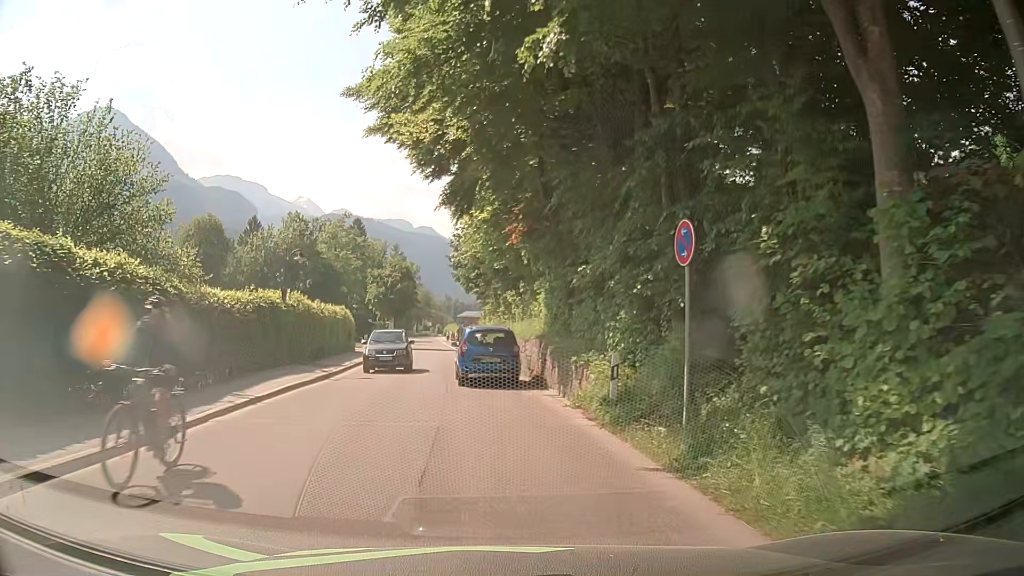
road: tertiary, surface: asphalt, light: Day
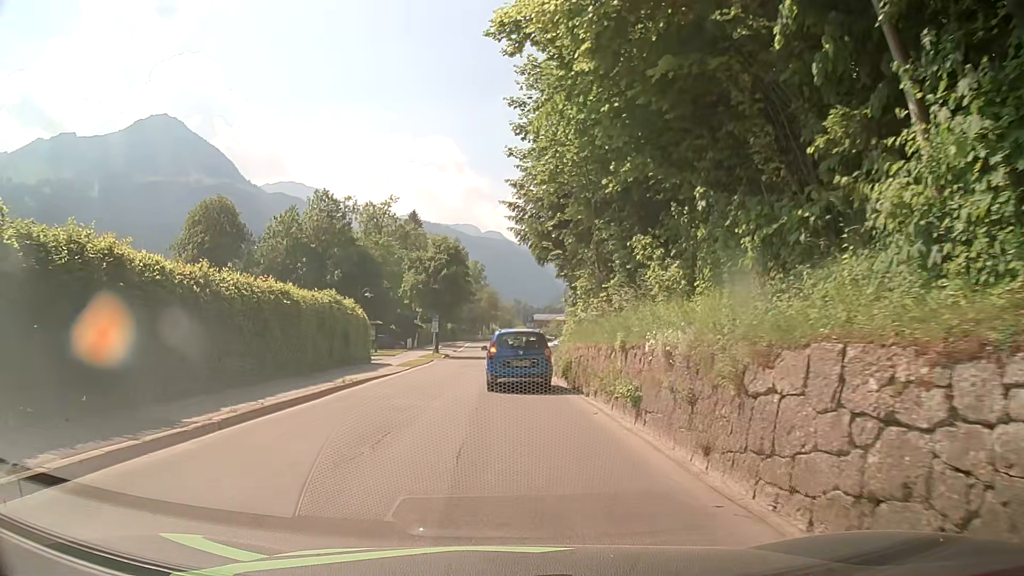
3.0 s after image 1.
(-1.5, +20.2) m; -6°
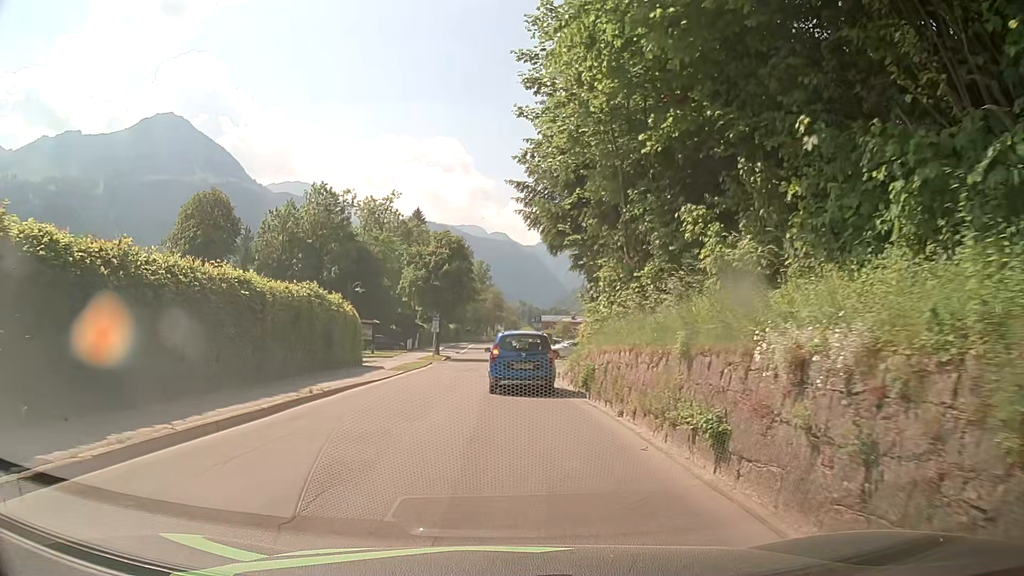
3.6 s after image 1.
(-0.1, +3.9) m; -3°
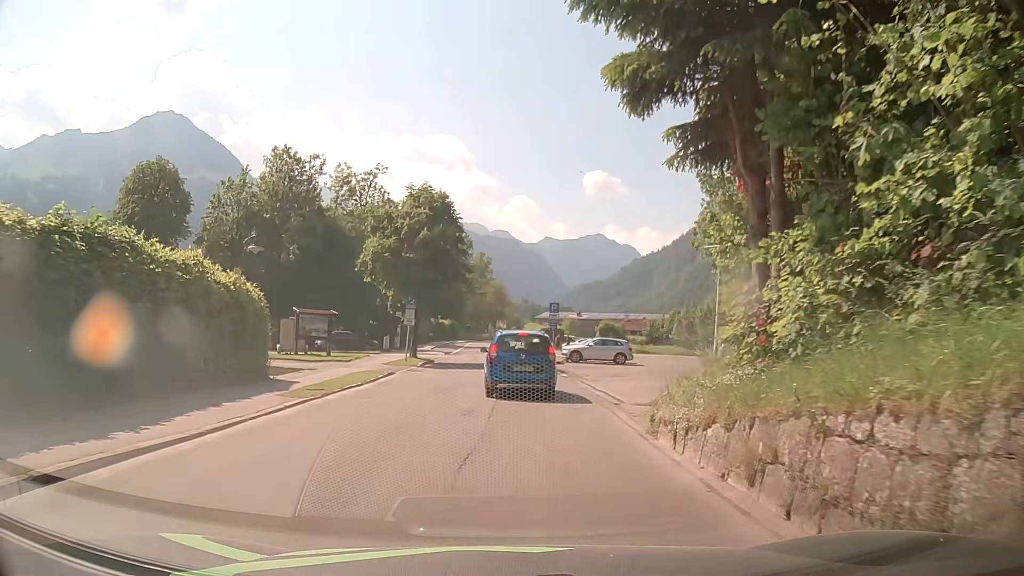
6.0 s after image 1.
(+0.2, +15.3) m; +2°
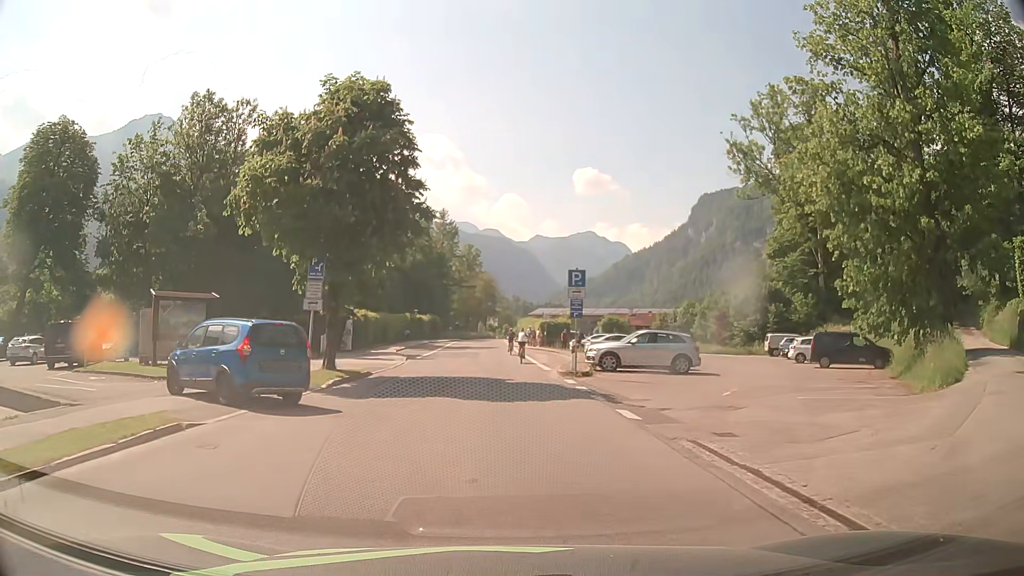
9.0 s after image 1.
(-0.1, +16.7) m; 0°
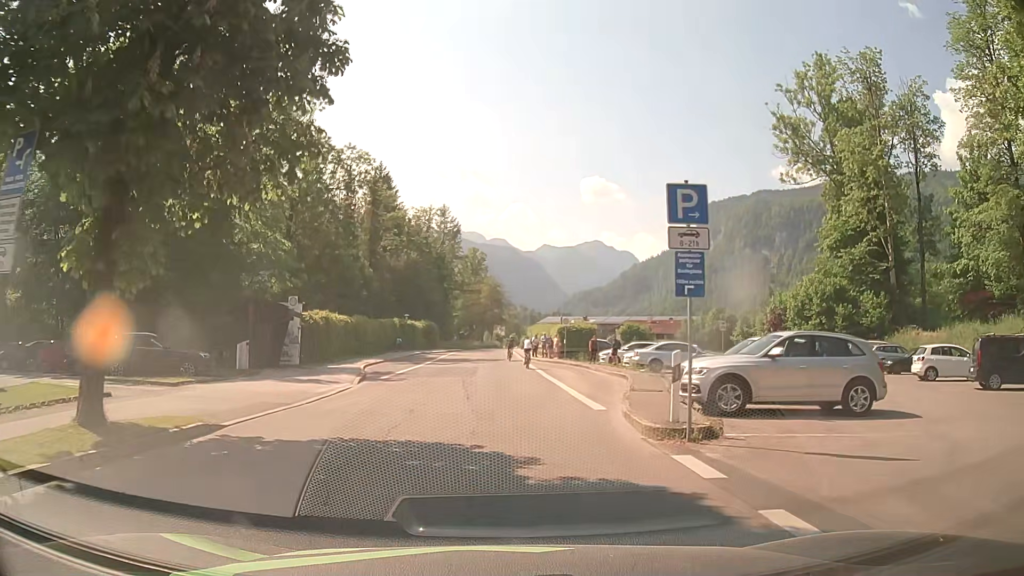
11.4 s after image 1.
(0.0, +13.8) m; 0°
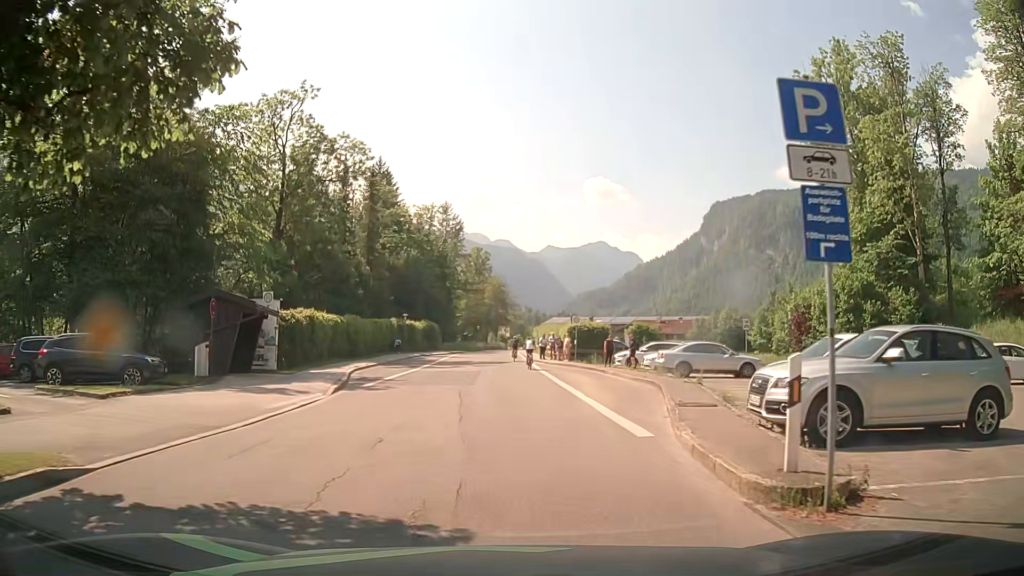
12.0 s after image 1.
(0.0, +4.2) m; -1°
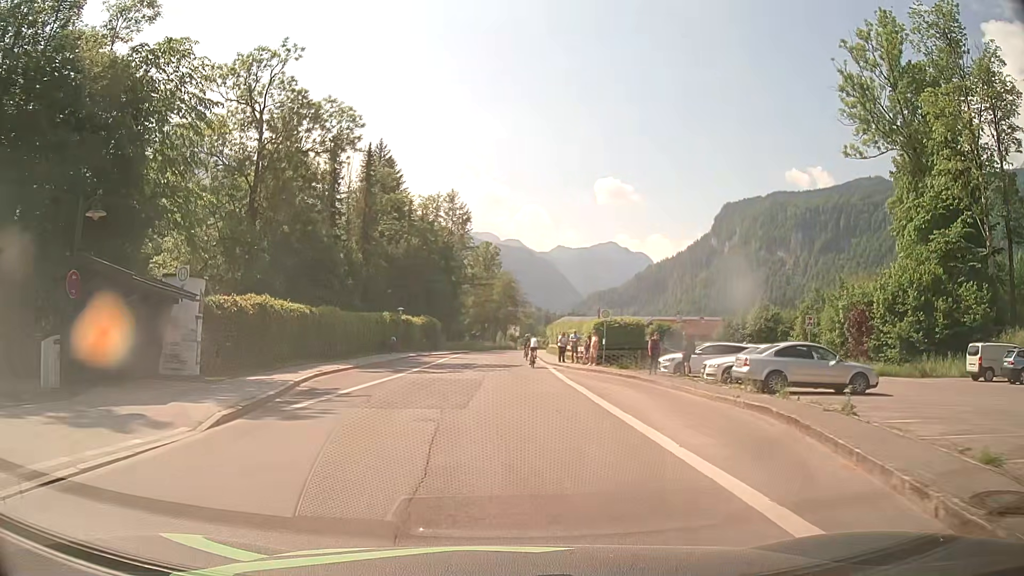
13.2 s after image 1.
(-0.1, +8.9) m; -2°
(0, +10) (0, +20) (0, +30) (0, +40) (+1, +50) (+1, +60) (+2, +70) (+2, +80) (+3, +90) (+5, +100) m
